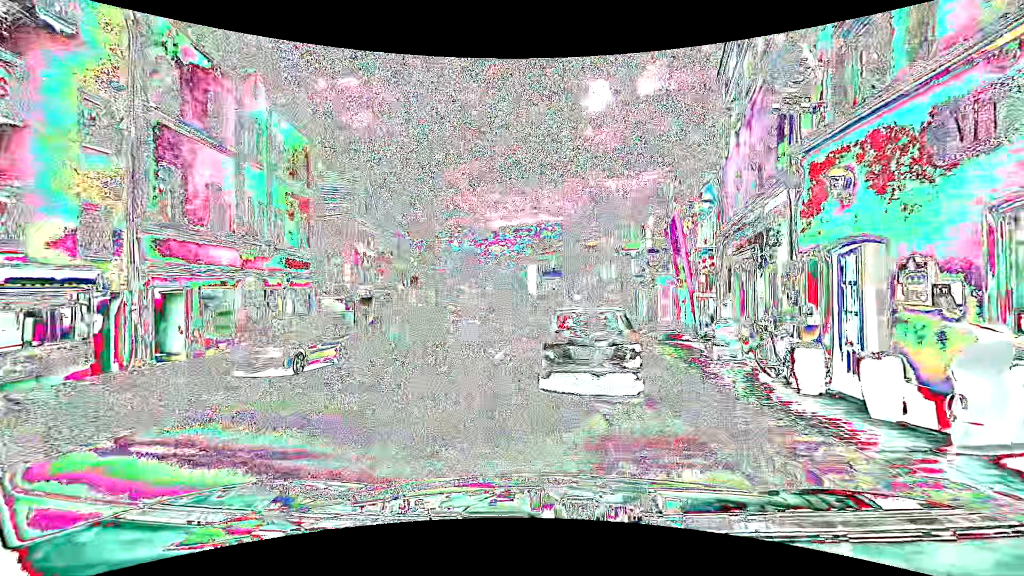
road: tertiary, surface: asphalt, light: Day
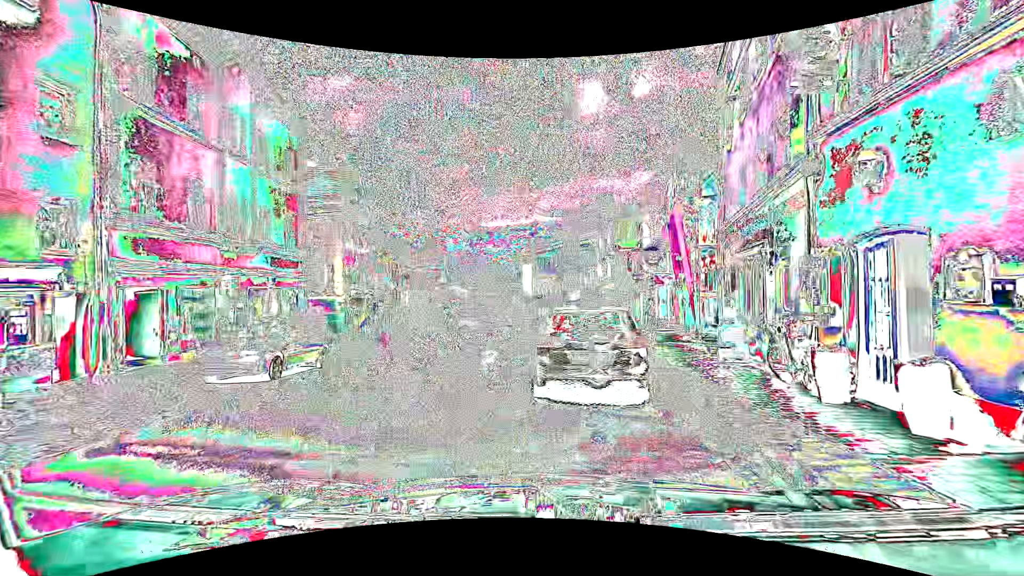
(0.0, +0.7) m; 0°
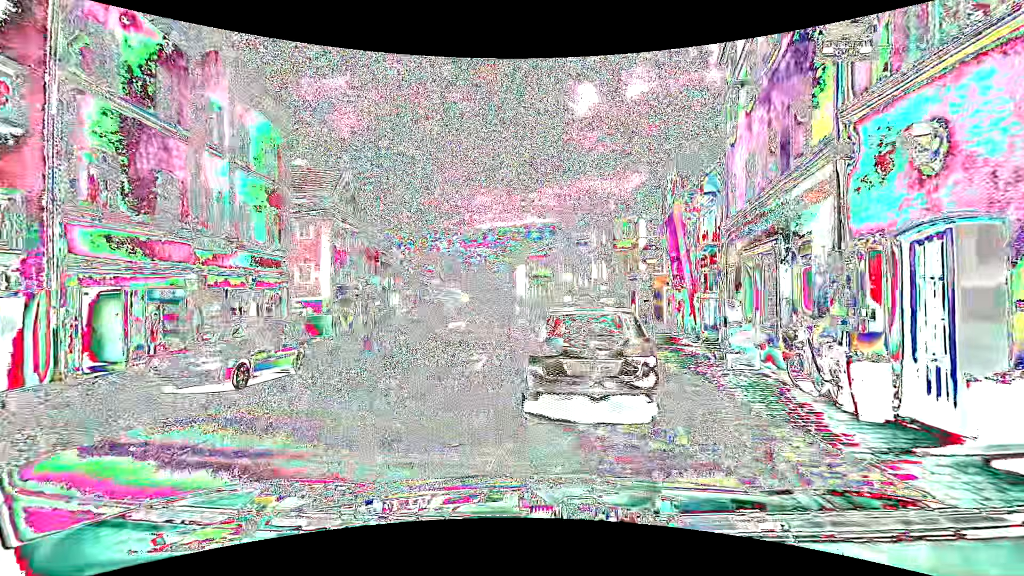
(0.0, +1.0) m; 0°
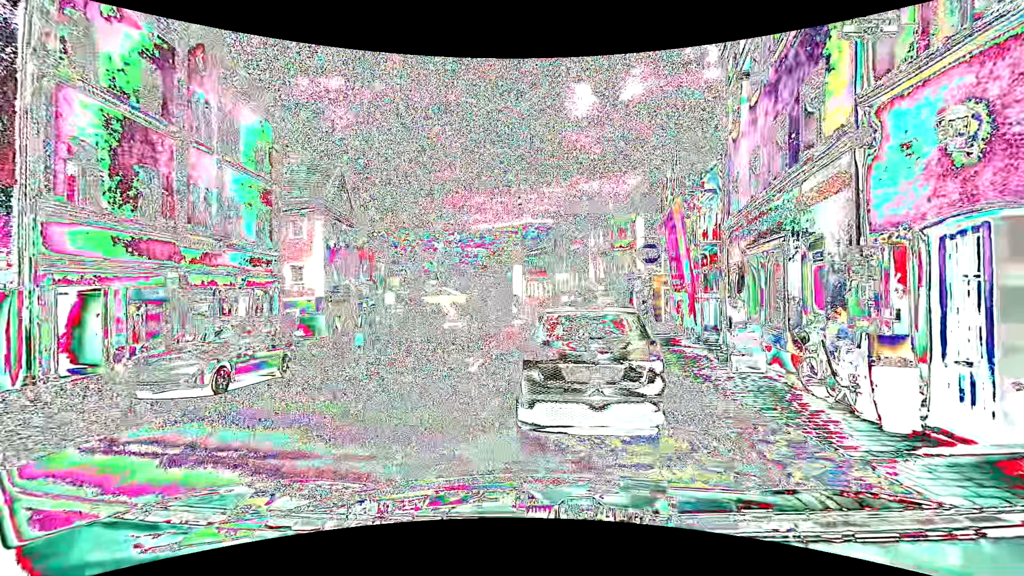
(0.0, +0.5) m; 0°
